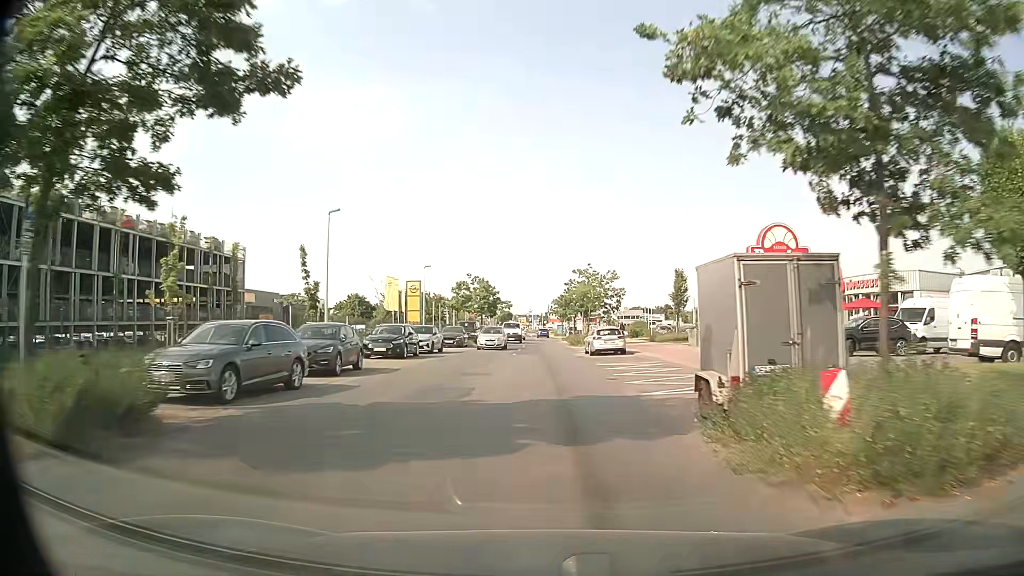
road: tertiary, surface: asphalt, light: Day
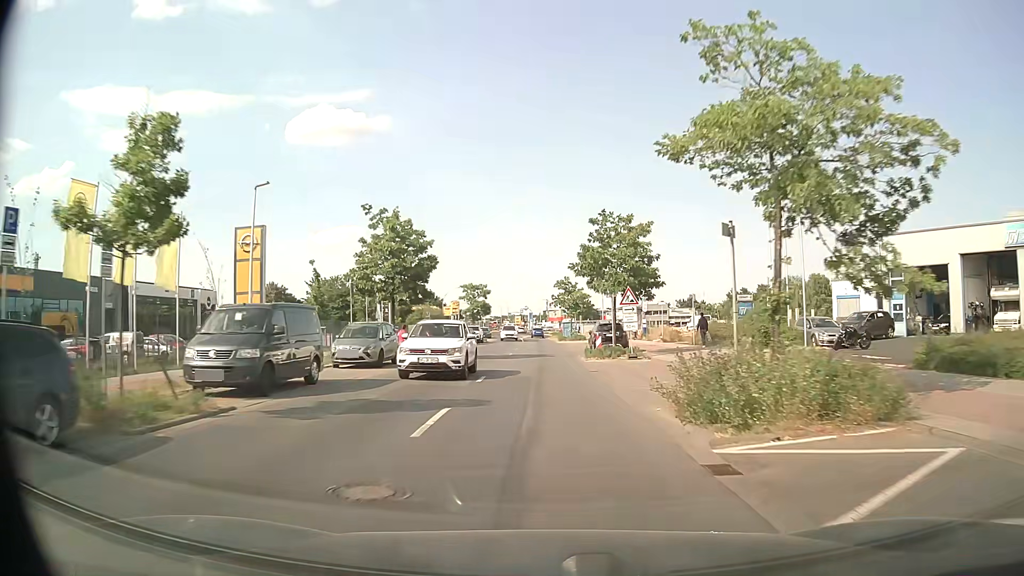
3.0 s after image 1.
(+0.1, +42.7) m; 0°
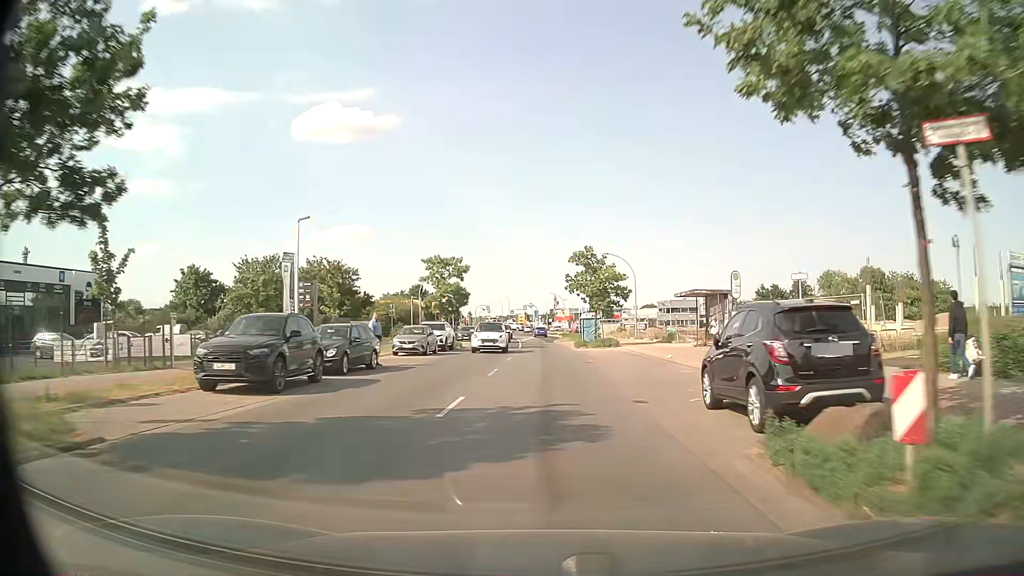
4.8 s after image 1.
(0.0, +25.3) m; -1°
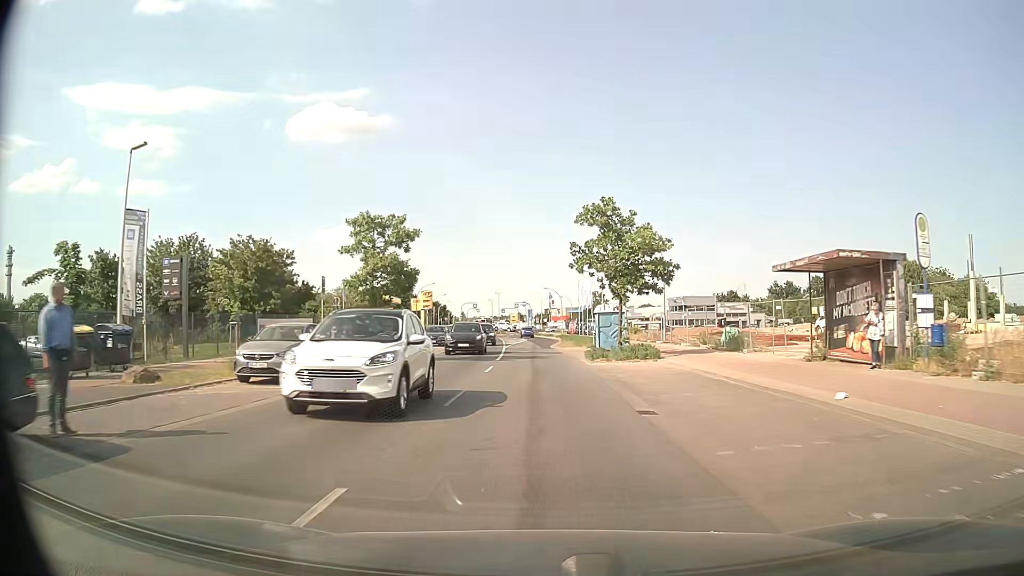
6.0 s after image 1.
(+0.1, +16.7) m; +1°
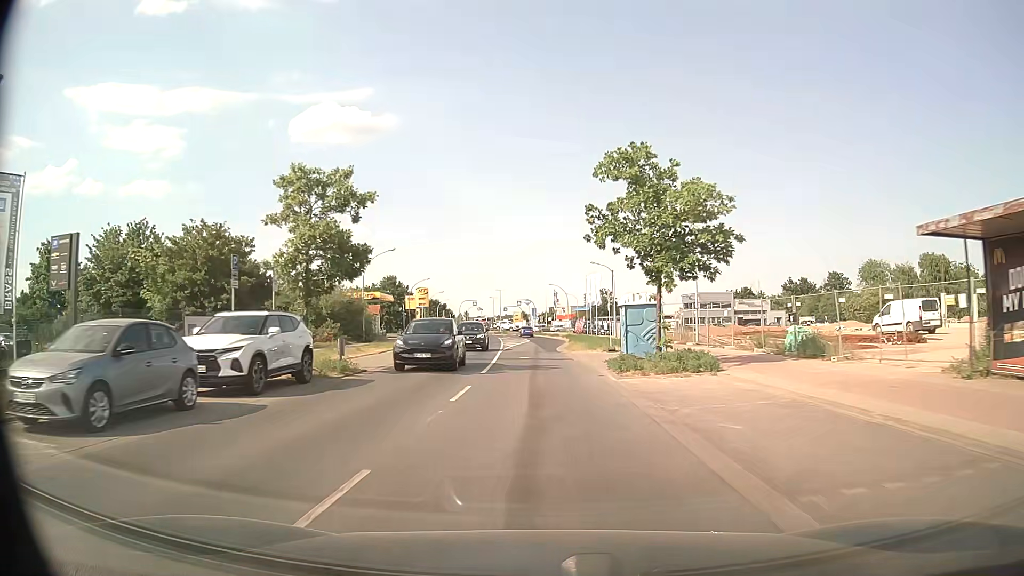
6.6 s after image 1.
(0.0, +8.3) m; 0°
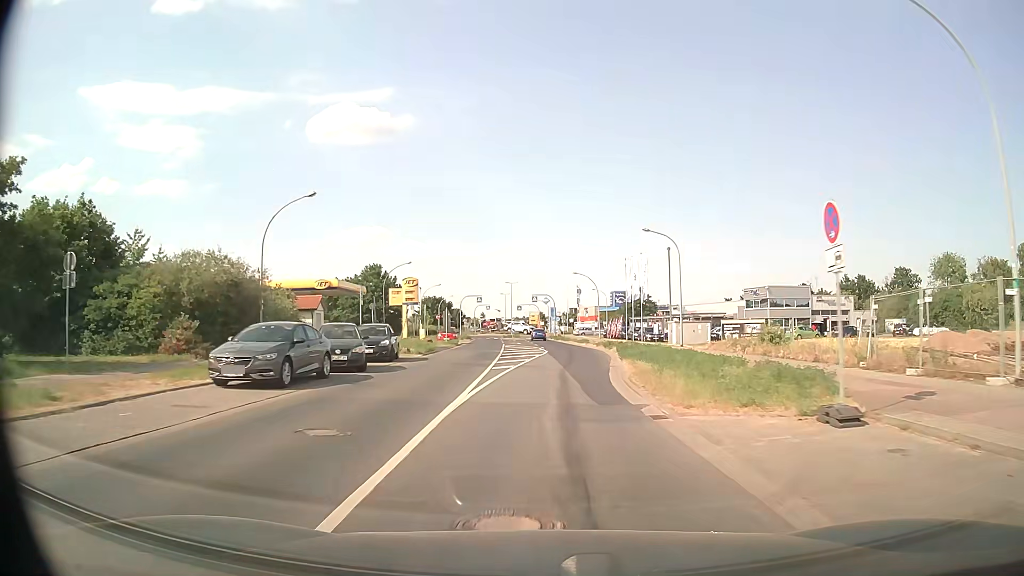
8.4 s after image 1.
(-0.4, +24.6) m; -2°
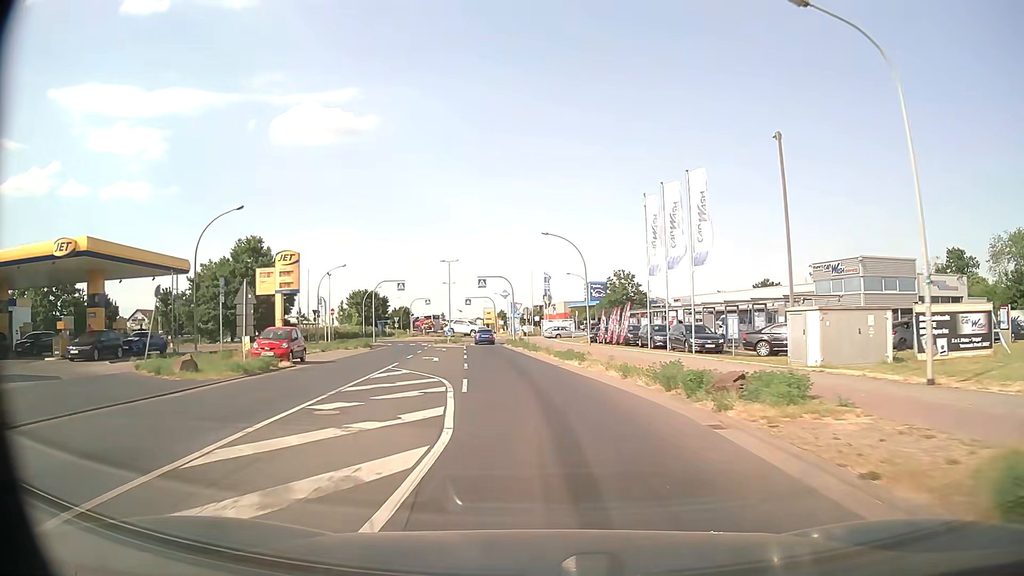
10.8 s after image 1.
(+0.8, +32.2) m; +4°
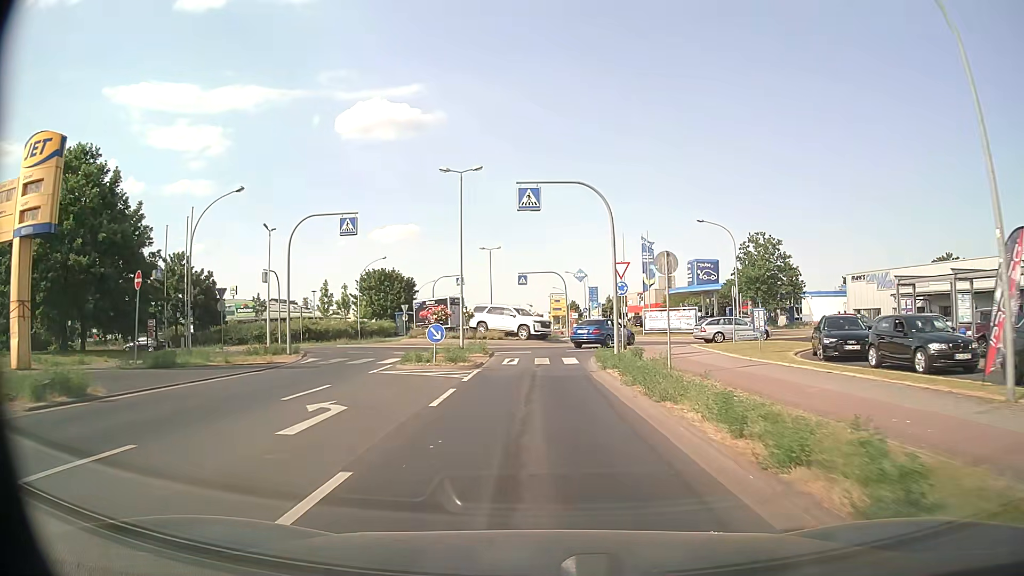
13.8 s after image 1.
(-2.7, +36.9) m; -7°
(0, +10) (0, +20) (+1, +30) (+5, +39) (+6, +48) (-1, +55) (-11, +54) (-19, +49) (-29, +47) (-39, +47) m
